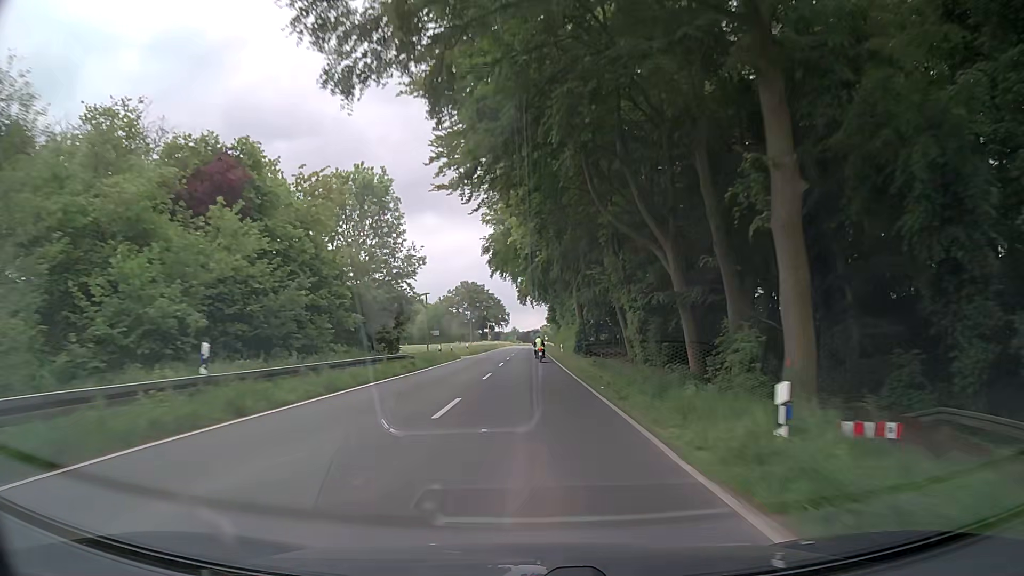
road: secondary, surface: asphalt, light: Day
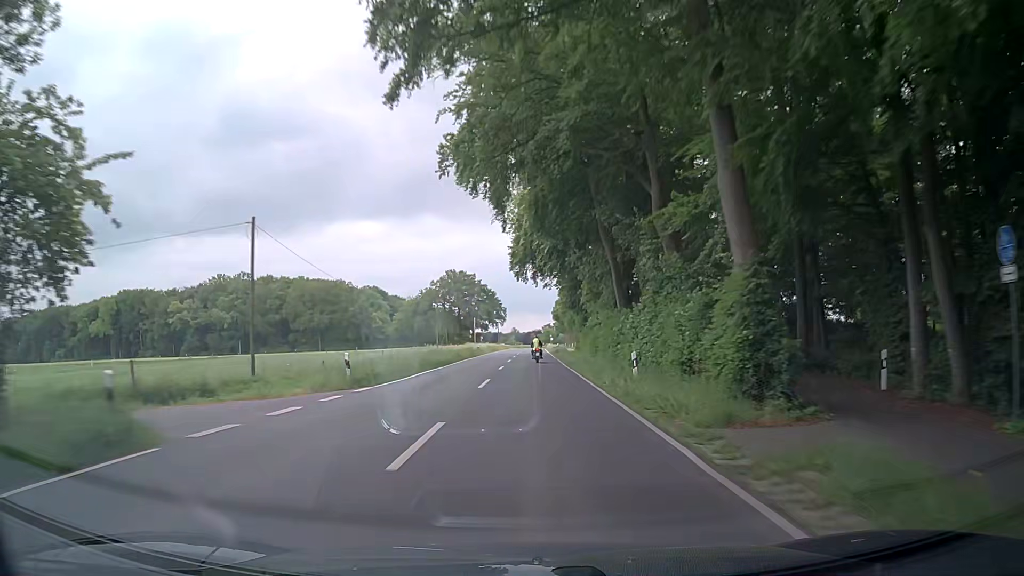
(-0.1, +41.9) m; 0°
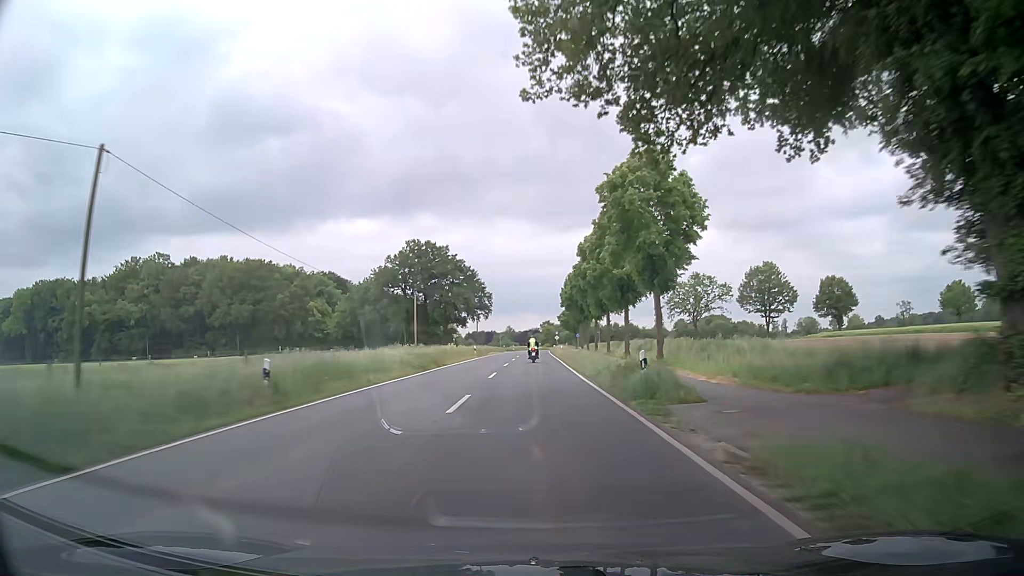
(0.0, +56.3) m; +1°
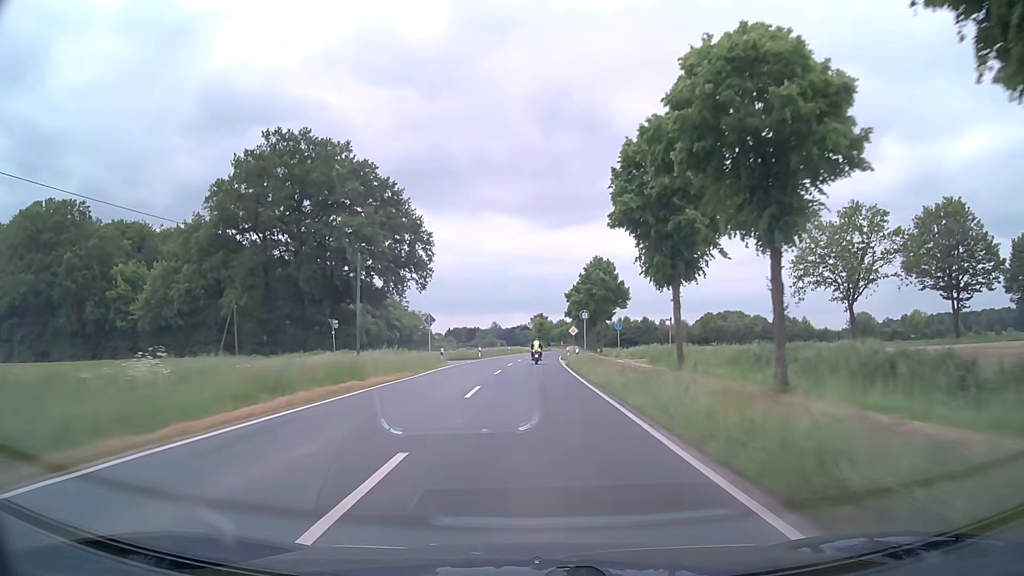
(-0.2, +70.6) m; 0°
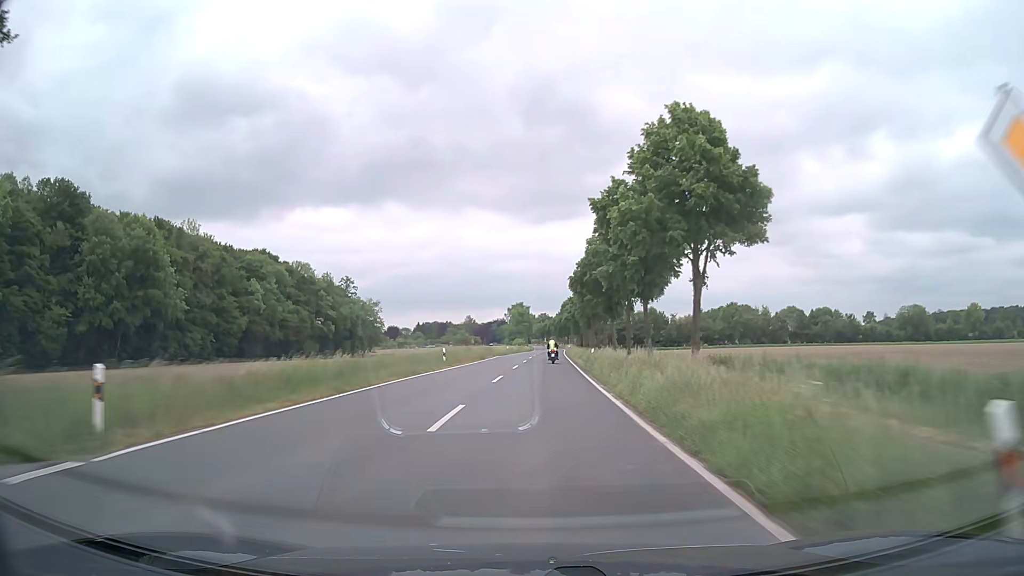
(+1.1, +56.0) m; +2°
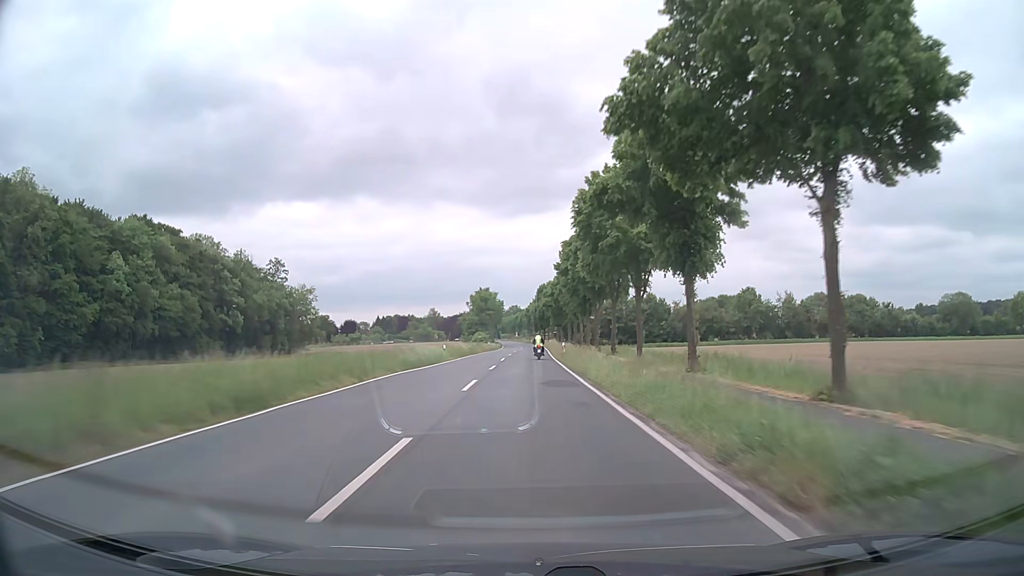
(+0.9, +42.4) m; +3°
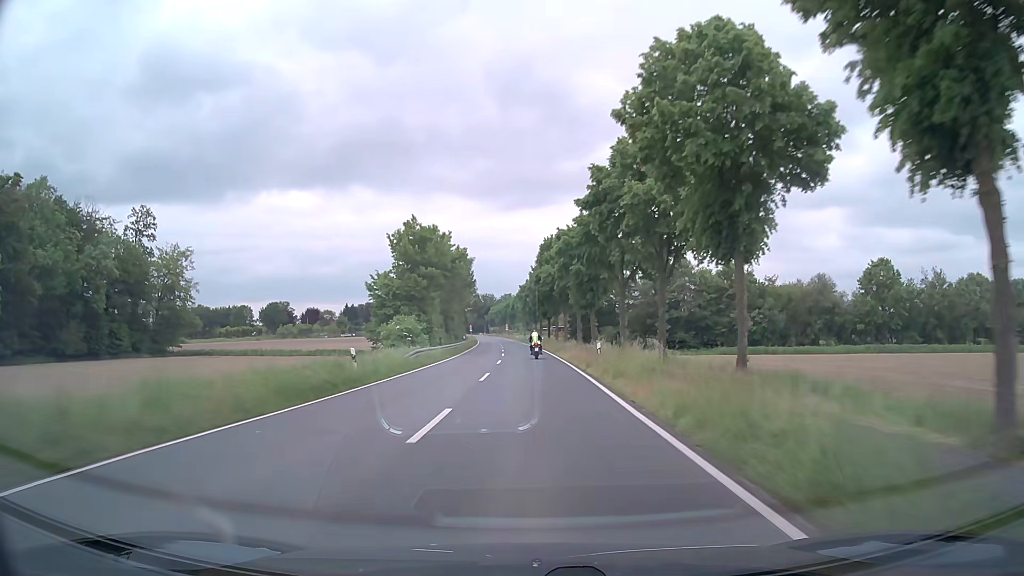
(-0.1, +70.8) m; 0°
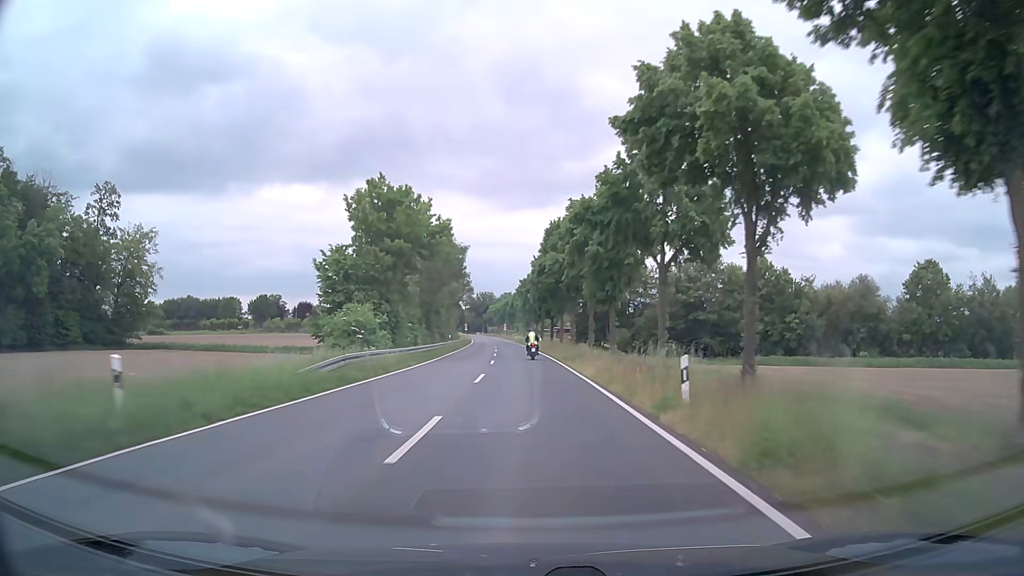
(0.0, +13.7) m; 0°
(0, +10) (0, +20) (0, +30) (0, +40) (0, +50) (-1, +60) (-1, +70) (-2, +80) (-2, +90) (-3, +100) m
